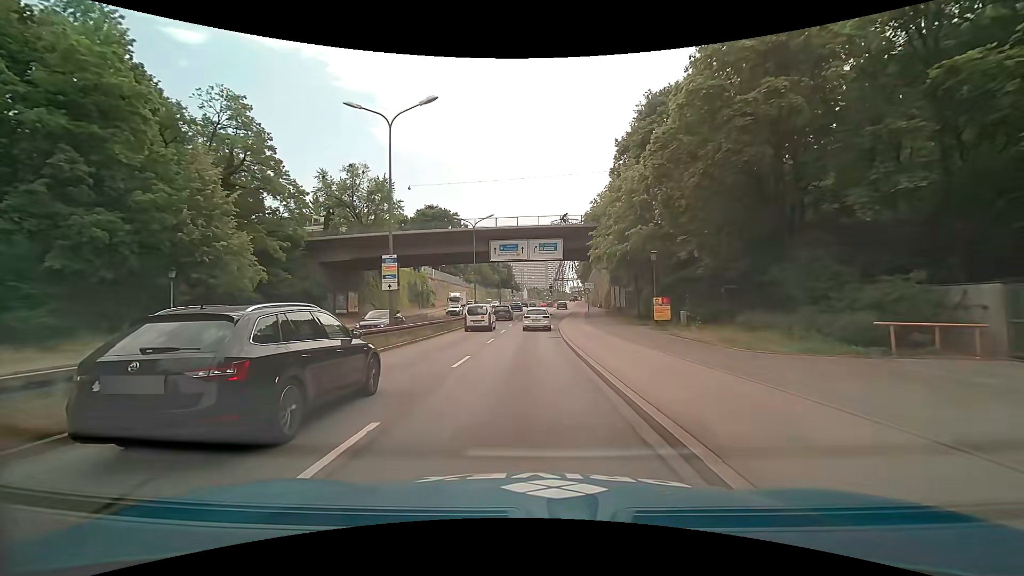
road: trunk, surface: asphalt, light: Day
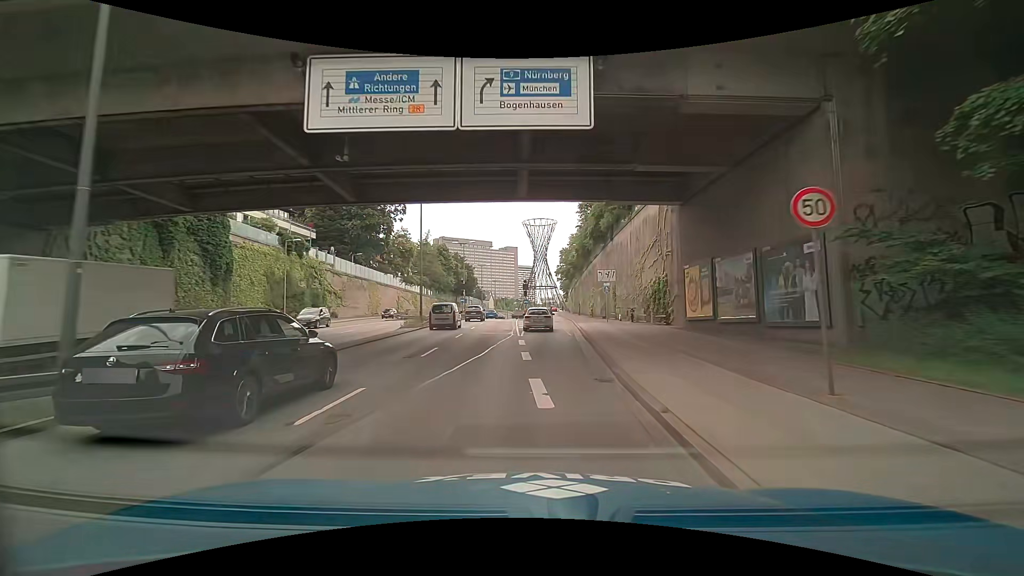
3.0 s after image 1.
(+0.7, +42.3) m; +3°
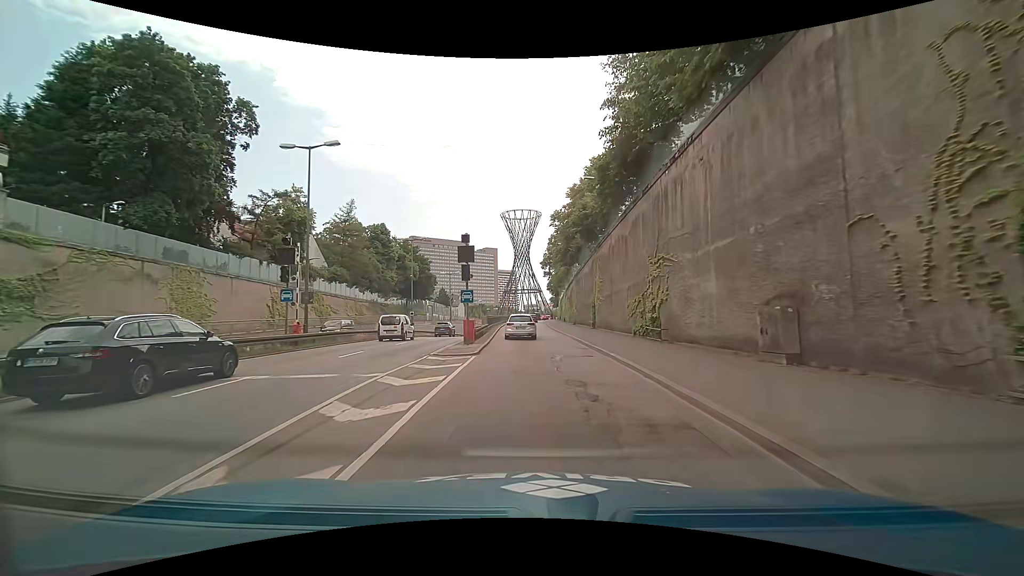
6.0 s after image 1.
(+1.0, +42.6) m; +2°
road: trunk_link
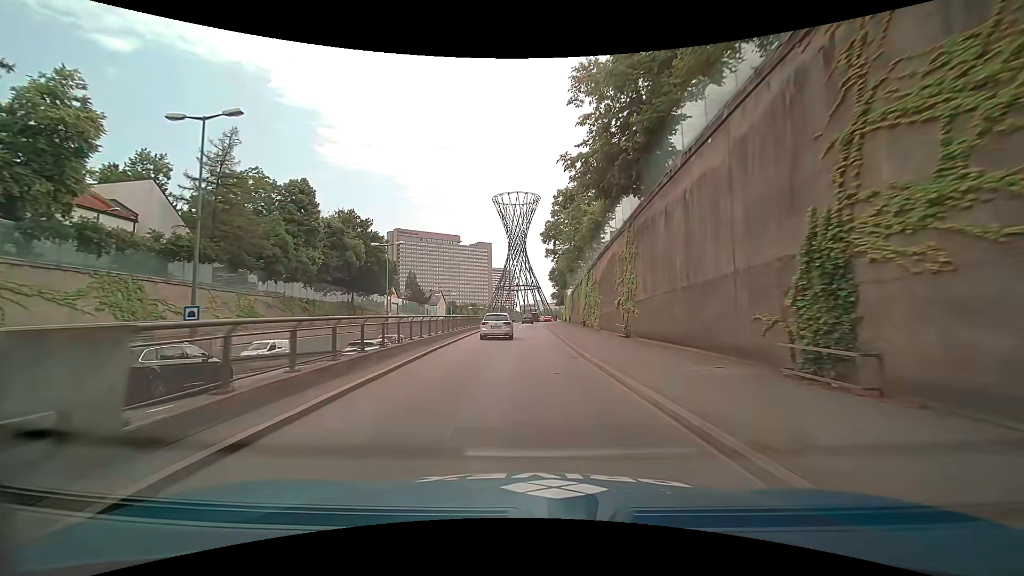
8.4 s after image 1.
(+0.2, +33.8) m; +1°
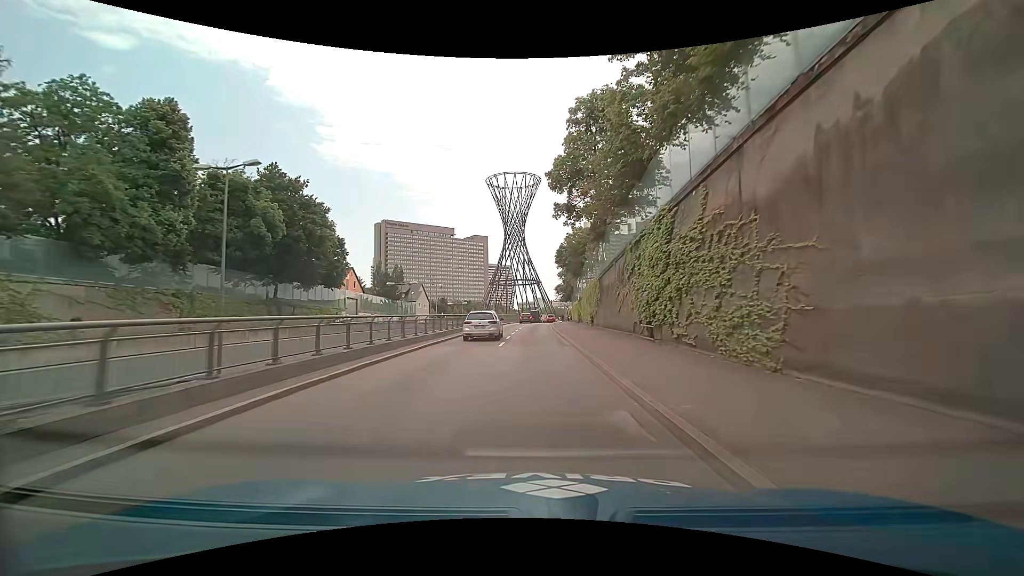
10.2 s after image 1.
(-0.1, +25.2) m; 0°
